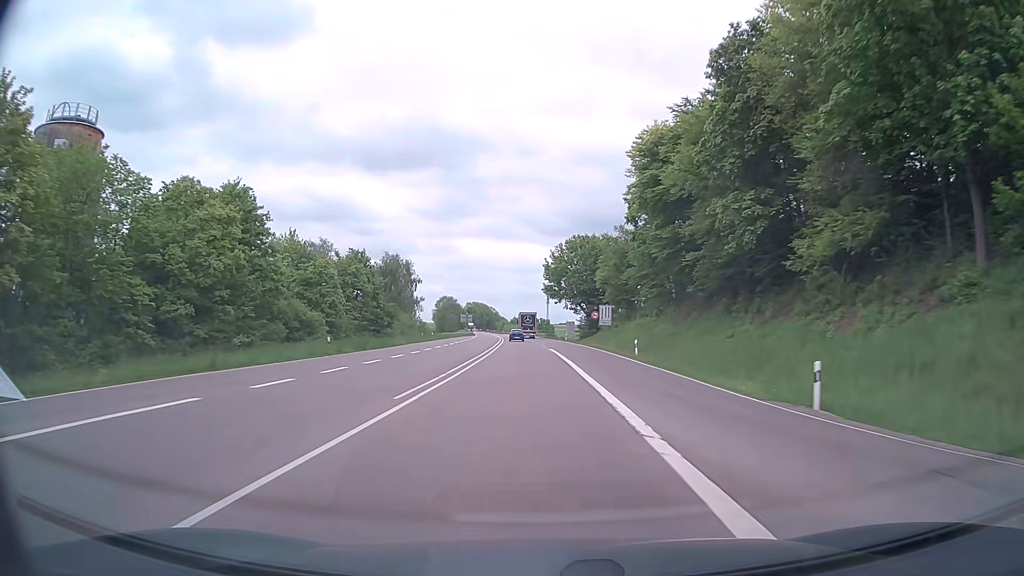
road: trunk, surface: asphalt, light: Day
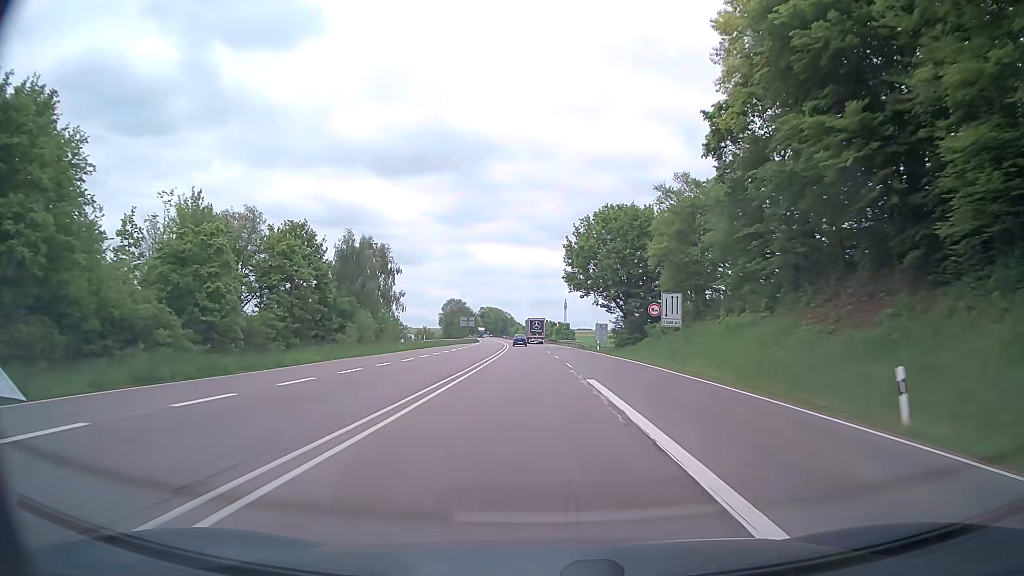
(-0.5, +28.2) m; -2°
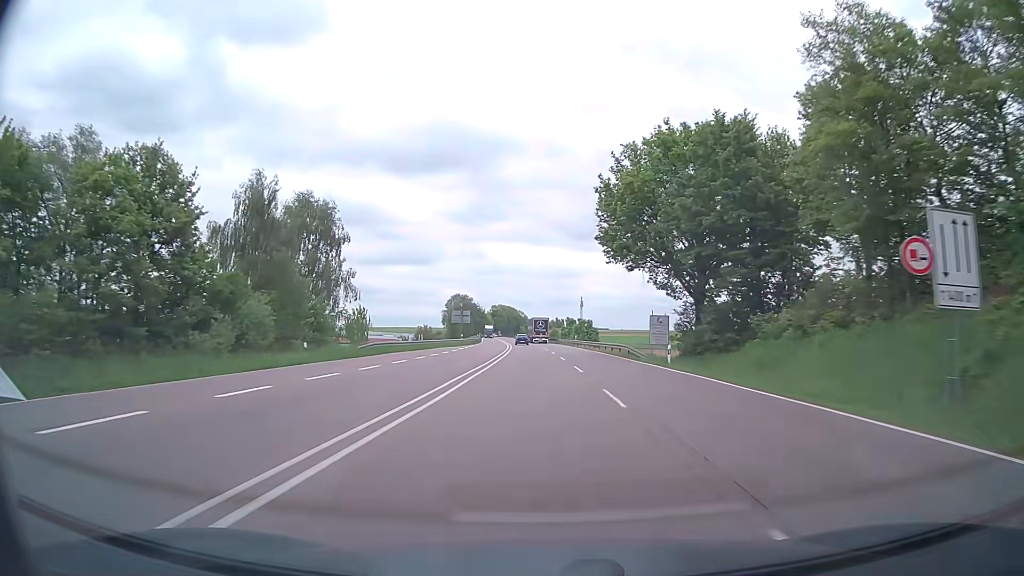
(-0.1, +28.5) m; -1°
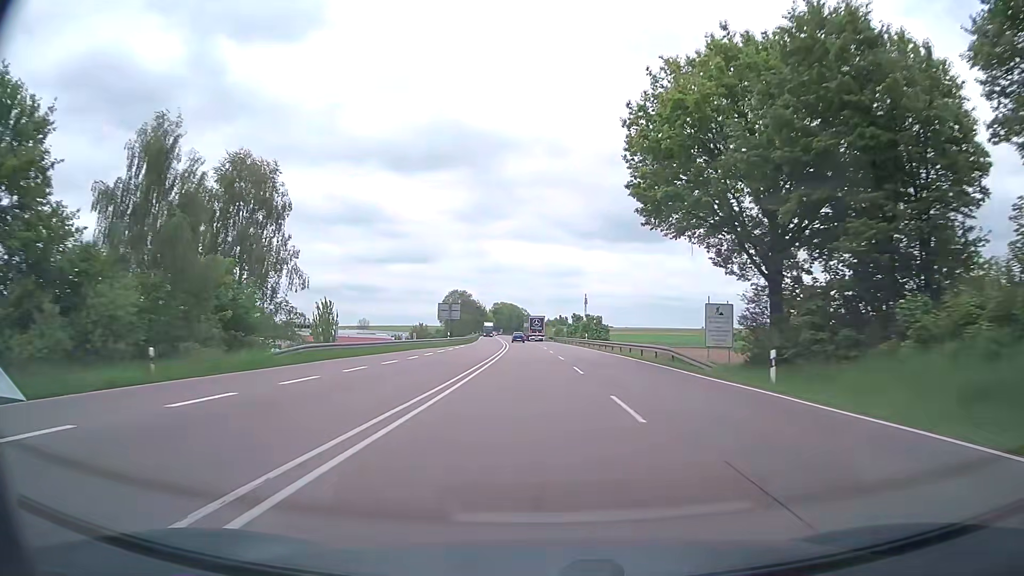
(0.0, +14.3) m; 0°
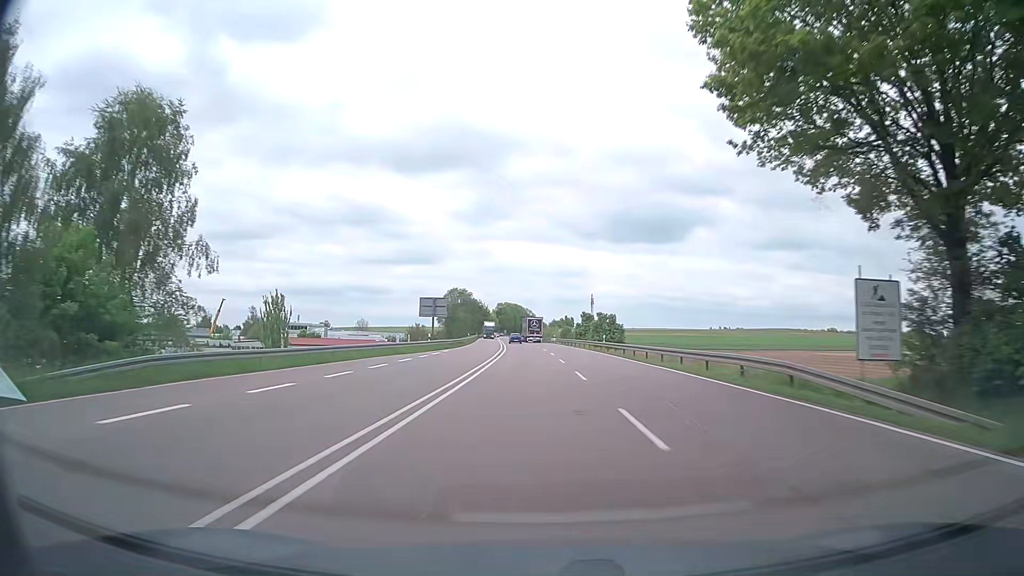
(0.0, +14.4) m; -1°
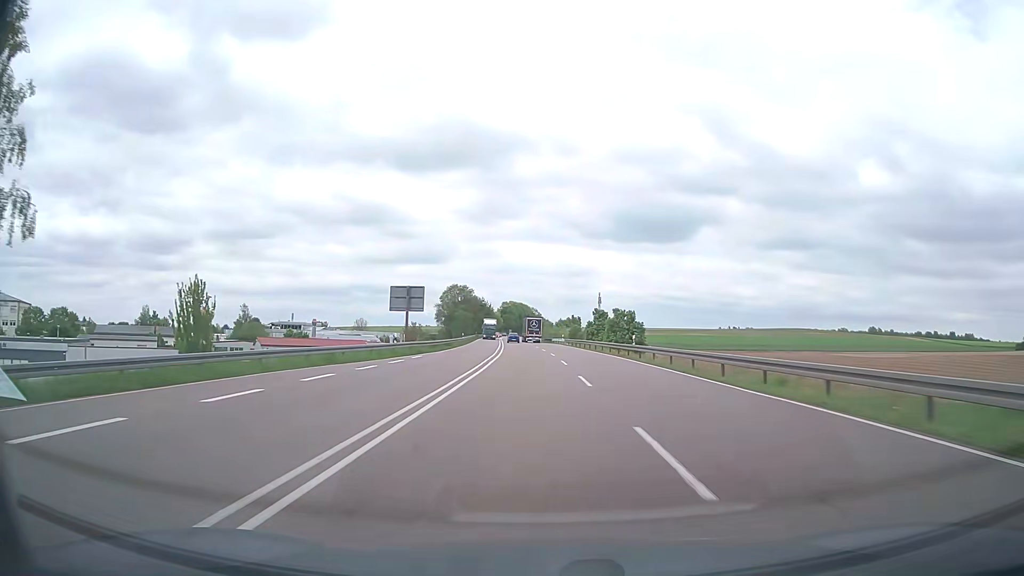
(0.0, +14.4) m; 0°
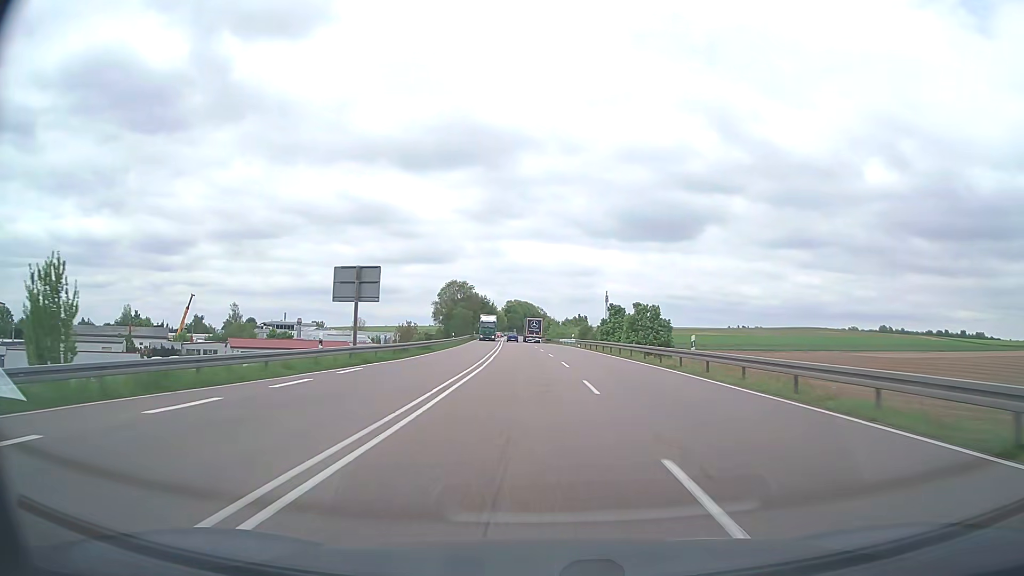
(0.0, +14.5) m; 0°
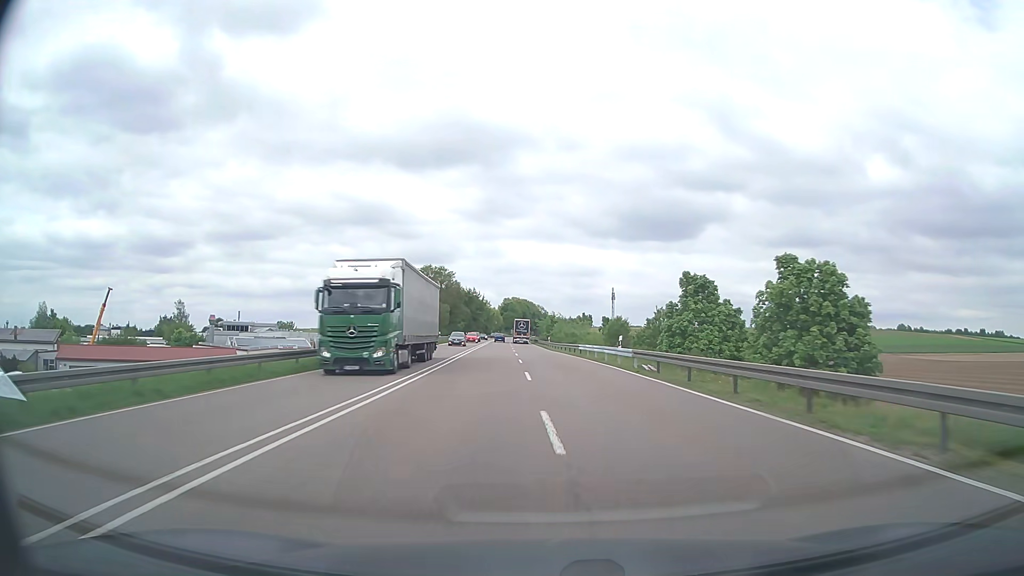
(-0.2, +43.9) m; 0°
(0, +10) (0, +20) (0, +30) (0, +40) (0, +50) (-1, +60) (-1, +70) (-1, +80) (-2, +90) (-2, +100) m
